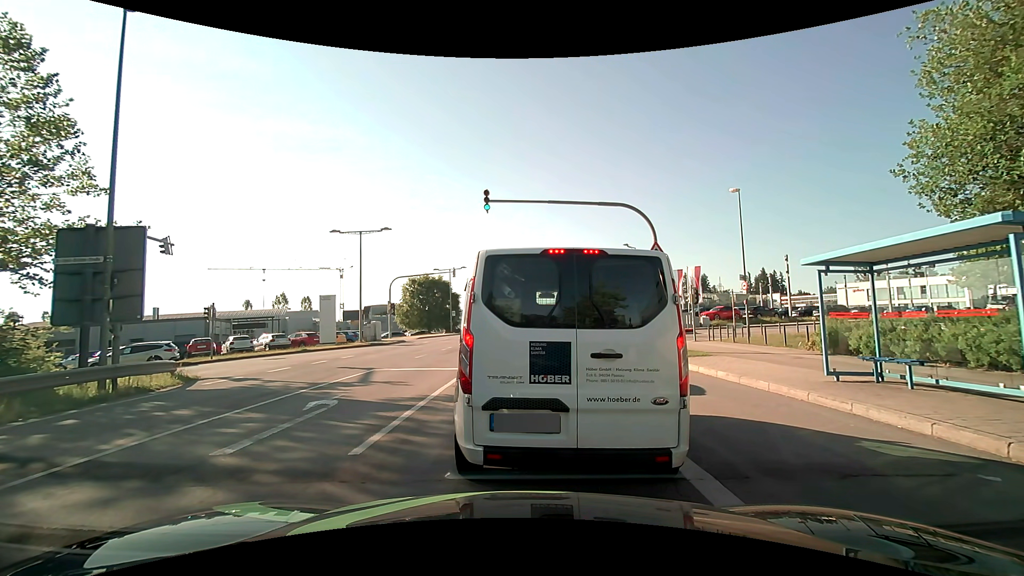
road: secondary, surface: asphalt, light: Day
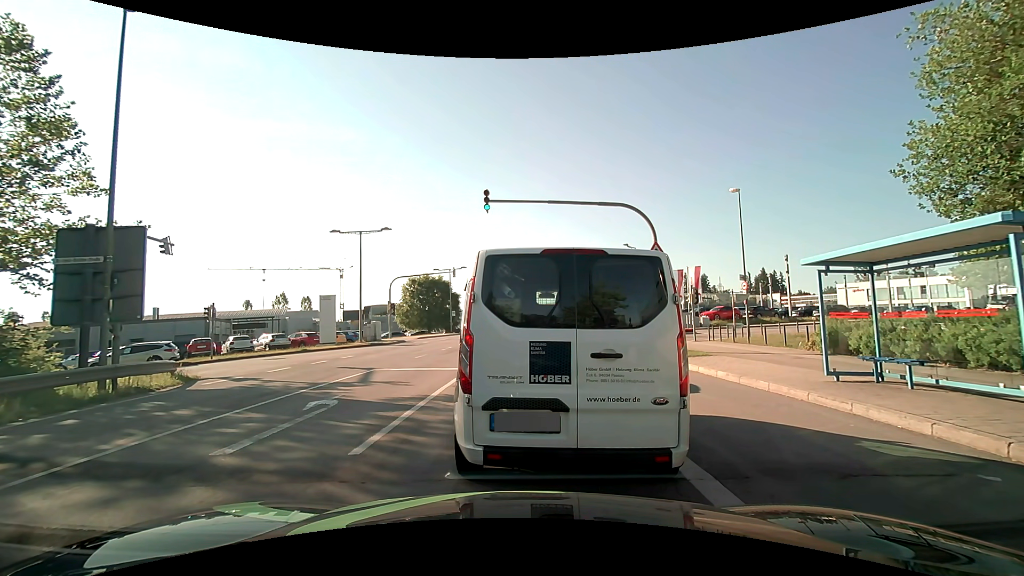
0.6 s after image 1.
(0.0, 0.0) m; 0°
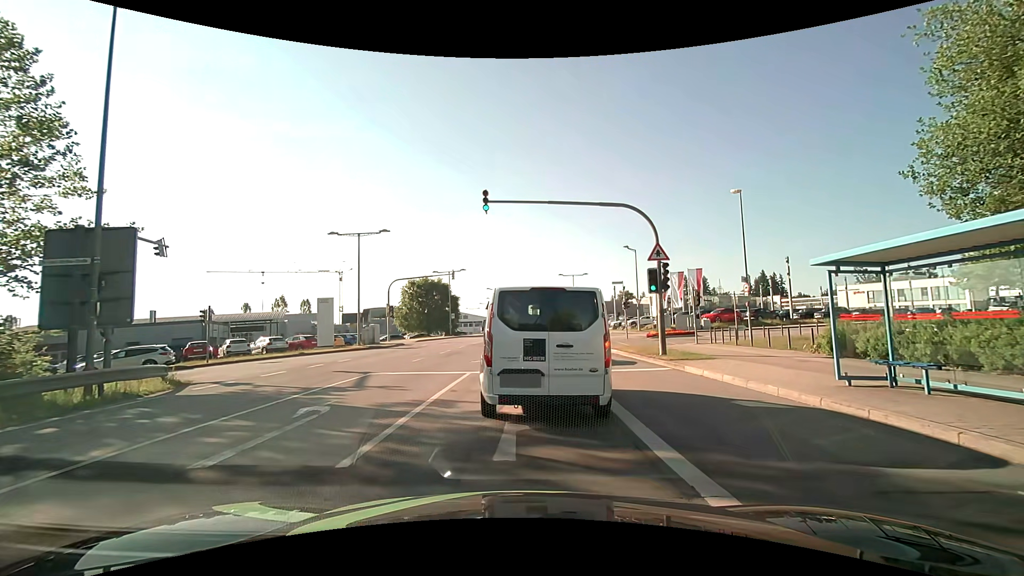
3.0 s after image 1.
(0.0, +0.4) m; 0°
(0, +10) (0, +20) (+1, +30) (+2, +40) (+3, +50) (+4, +60) (+4, +70) (+5, +80) (+6, +90) (+6, +100) m
